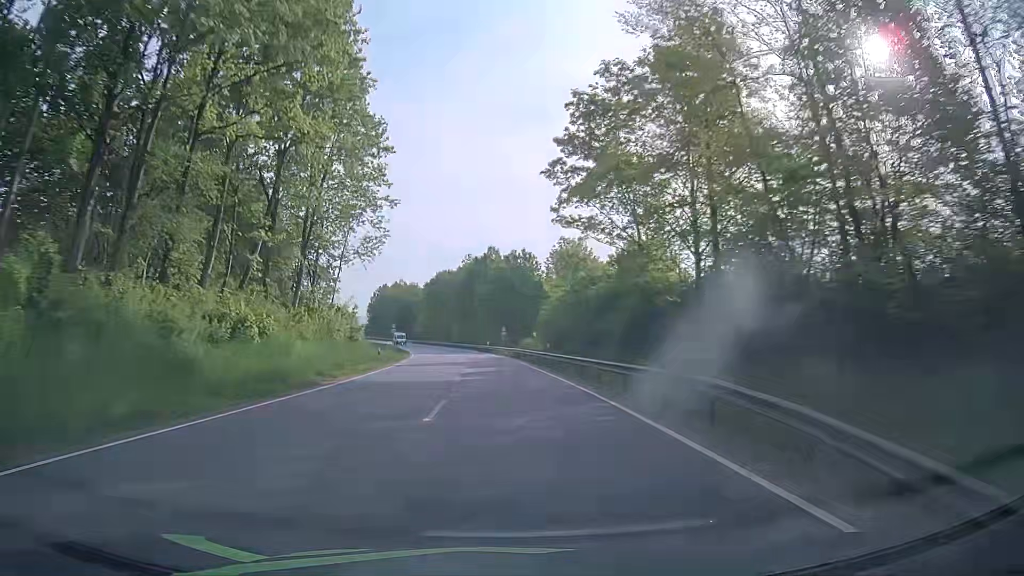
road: primary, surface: asphalt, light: Day
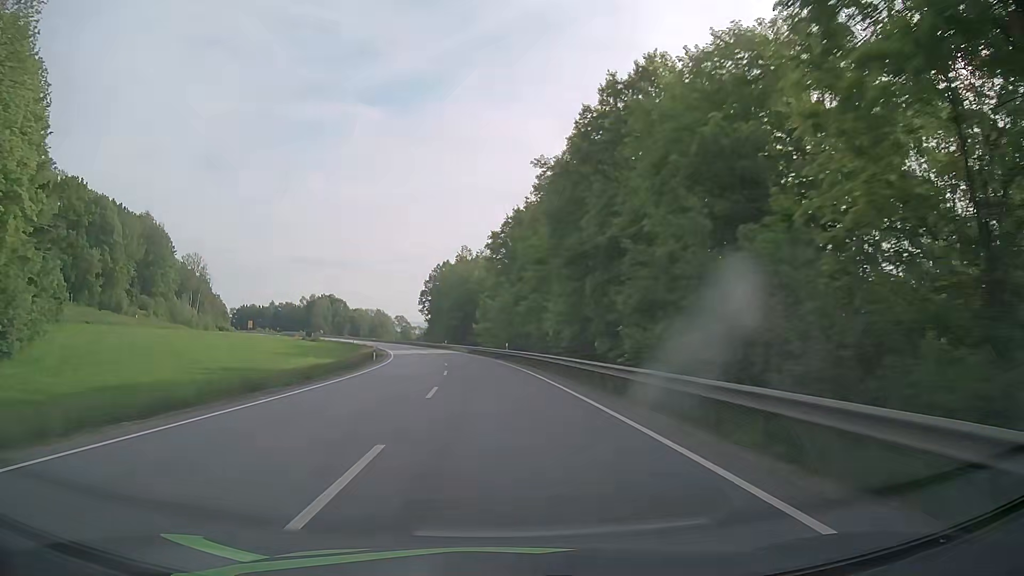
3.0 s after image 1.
(-5.4, +78.8) m; -9°
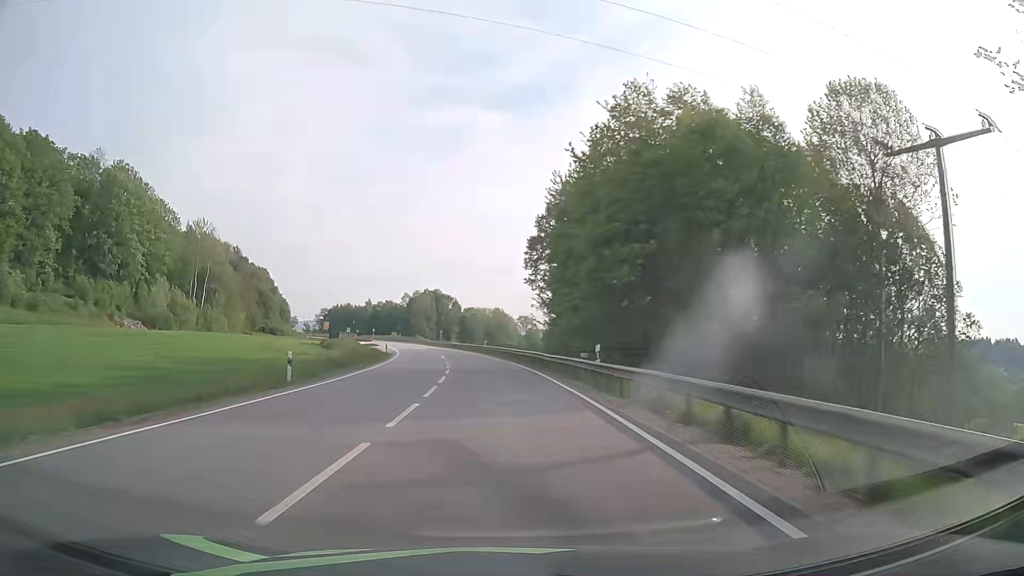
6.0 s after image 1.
(-7.3, +78.3) m; -11°
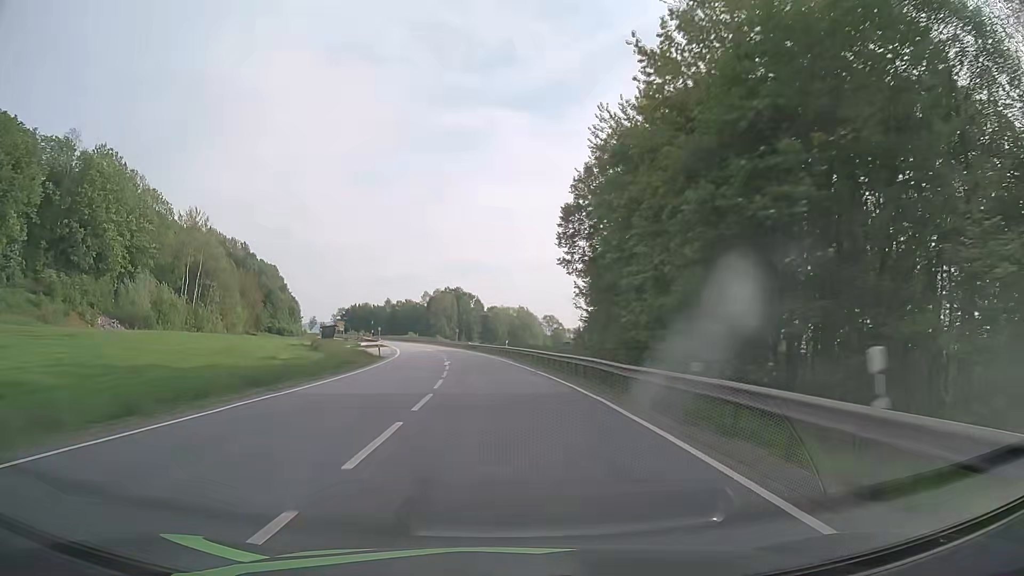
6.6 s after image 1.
(-0.3, +15.7) m; -2°
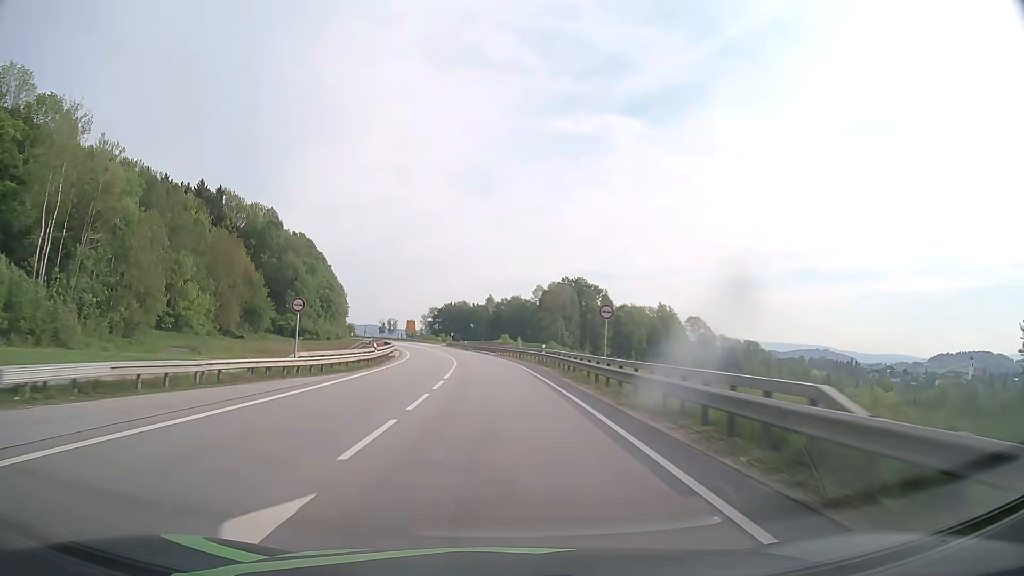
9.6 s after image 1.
(-6.9, +77.9) m; -10°
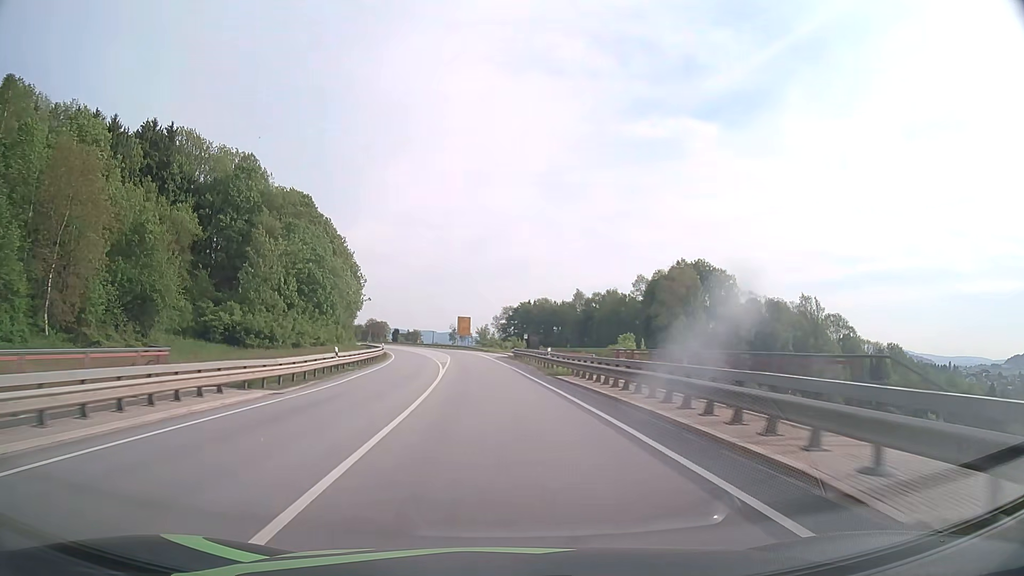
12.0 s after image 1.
(-3.7, +62.2) m; -7°
